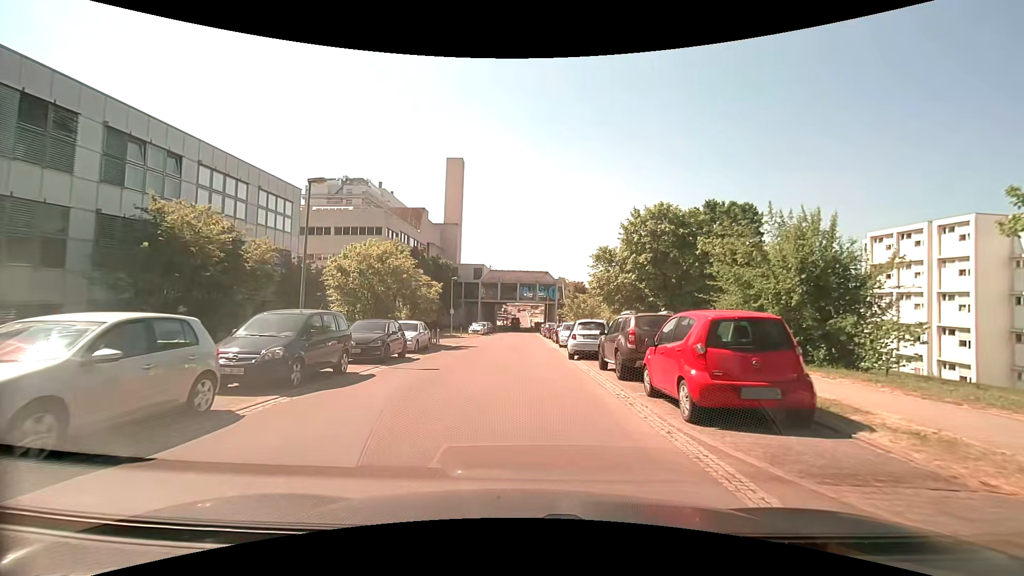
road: unclassified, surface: asphalt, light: Day
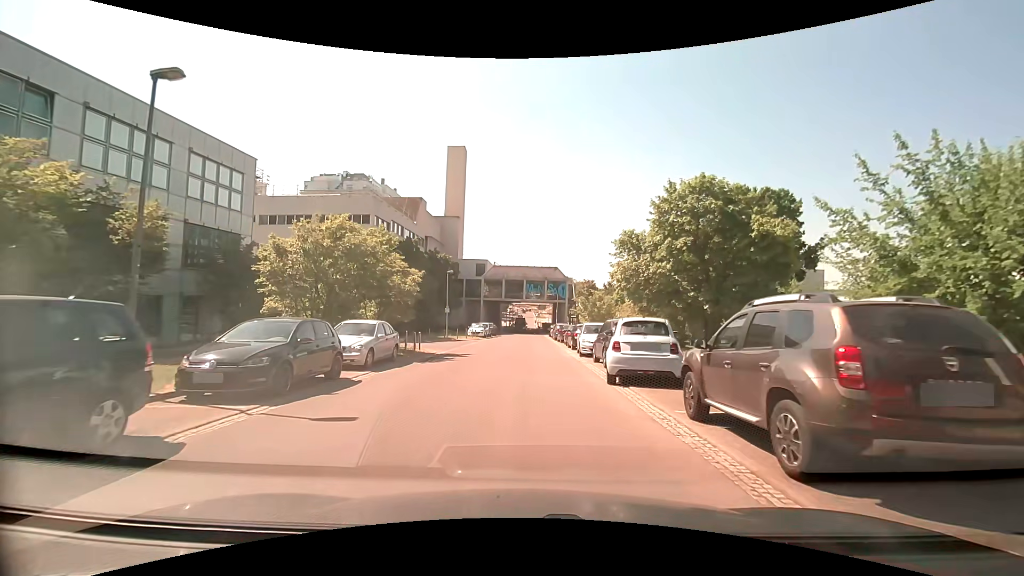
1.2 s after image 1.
(-0.1, +7.5) m; -1°
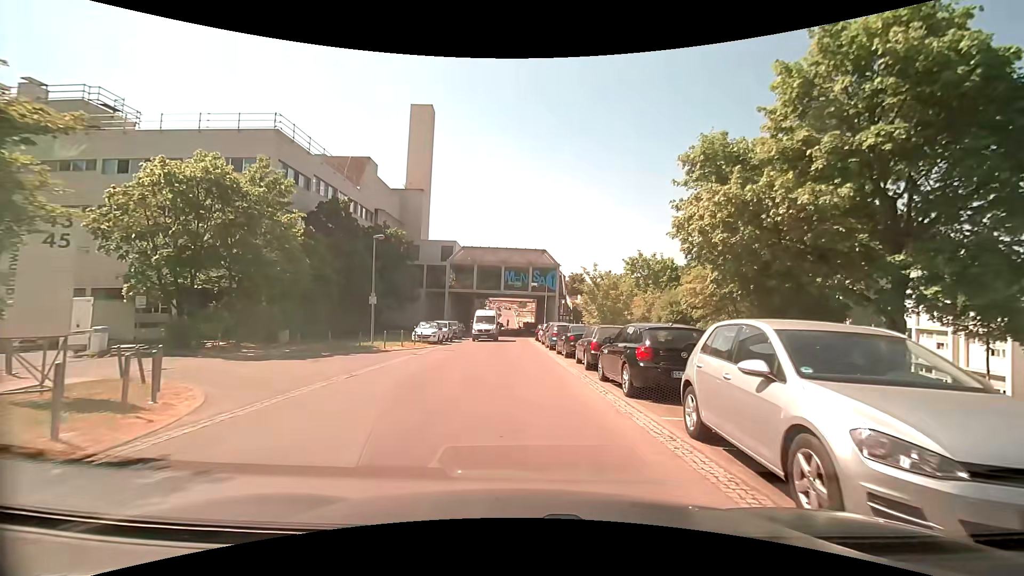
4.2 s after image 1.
(0.0, +17.6) m; +2°
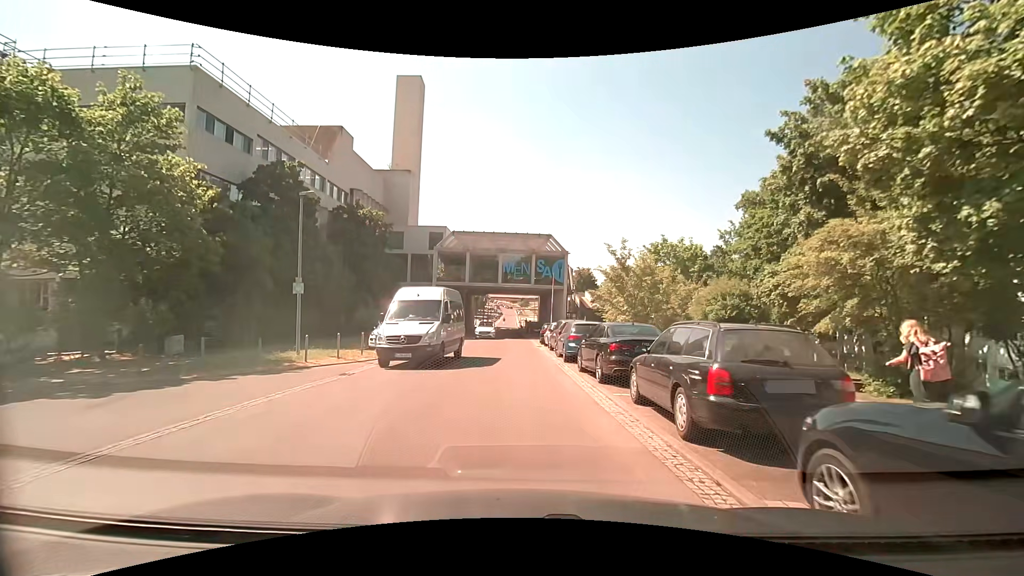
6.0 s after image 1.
(-0.1, +9.3) m; -2°
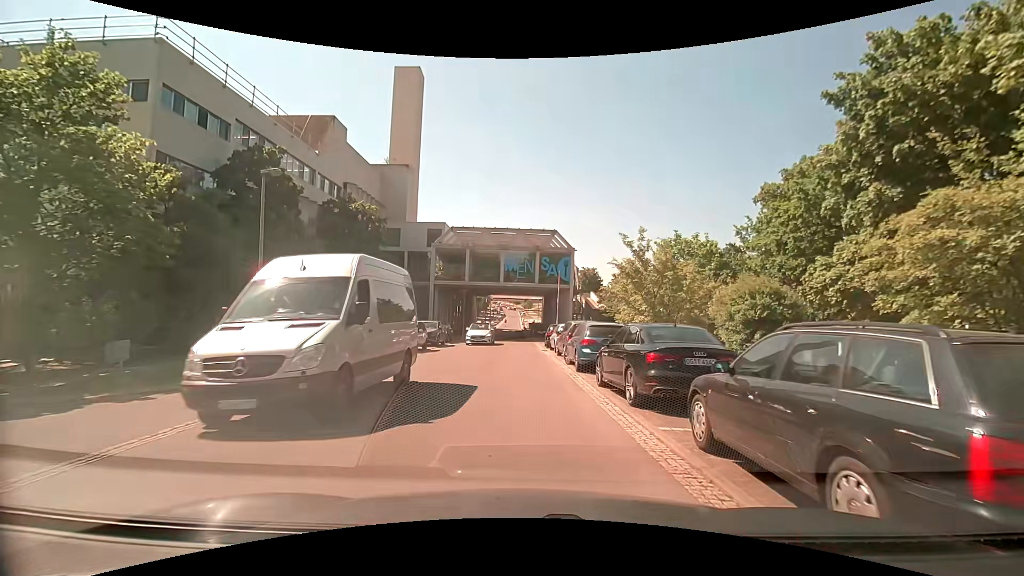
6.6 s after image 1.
(0.0, +3.0) m; 0°
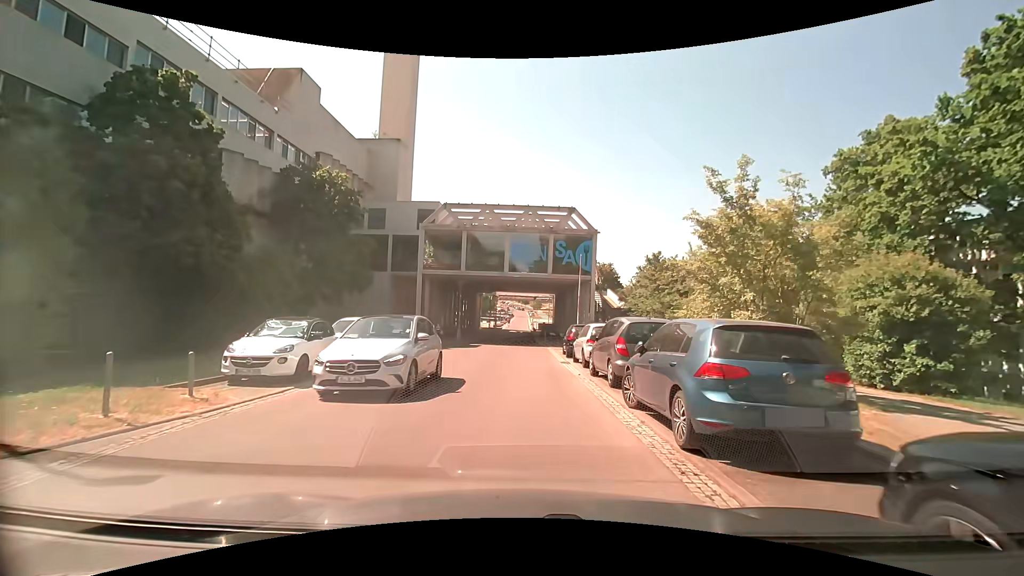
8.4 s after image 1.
(-0.1, +9.0) m; -1°
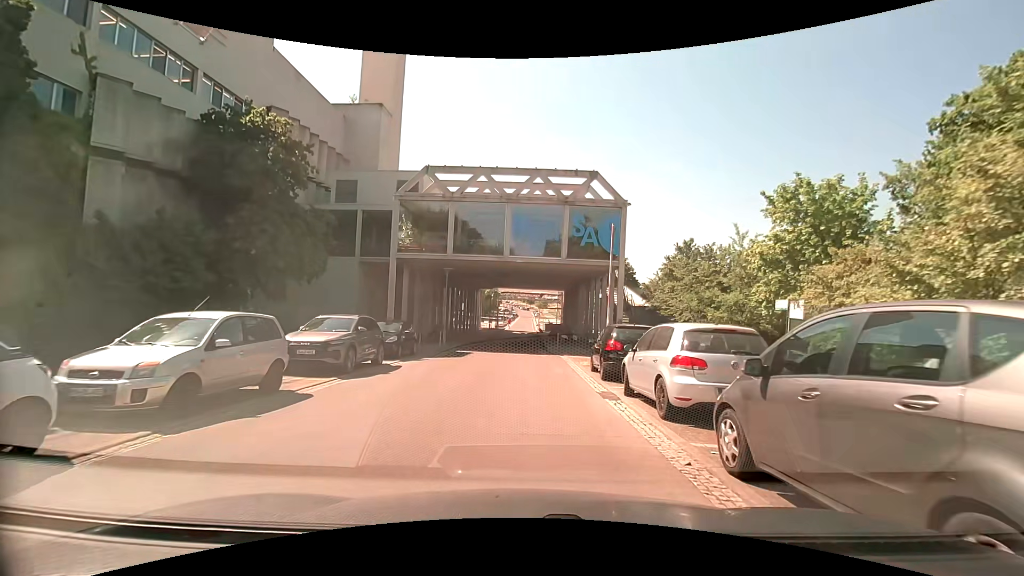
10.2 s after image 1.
(-0.1, +8.9) m; -1°
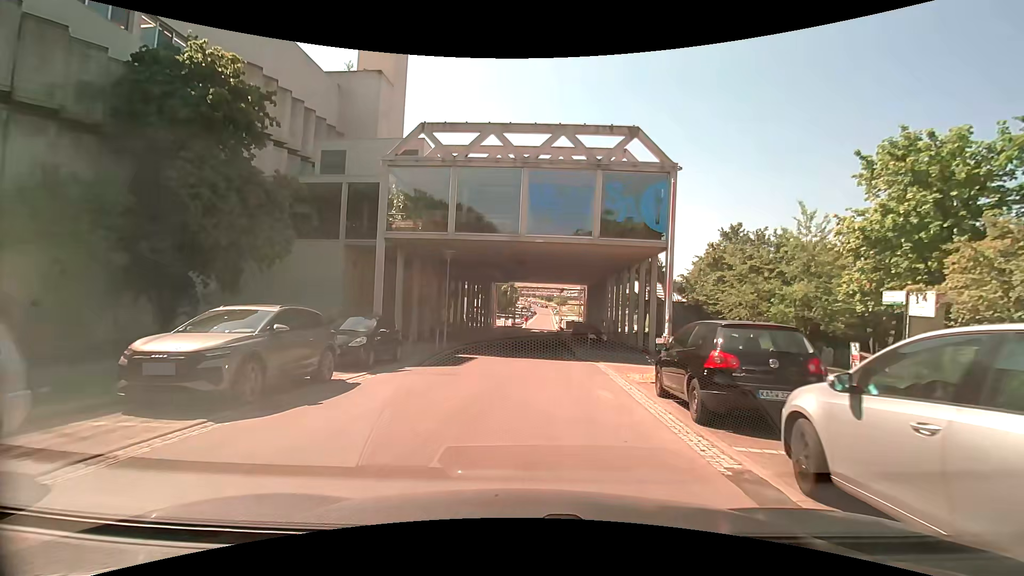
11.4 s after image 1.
(0.0, +5.9) m; -1°
(0, +10) (0, +20) (0, +30) (+1, +40) (+2, +50) (+3, +60) (+4, +70) (+4, +80) (+5, +90) (+5, +100) m
